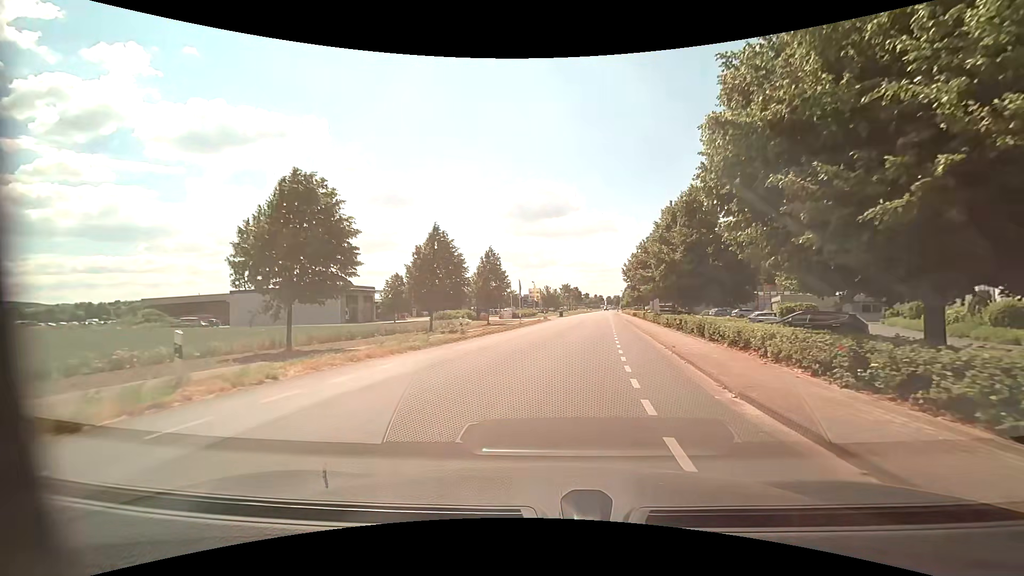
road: unclassified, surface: asphalt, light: Day
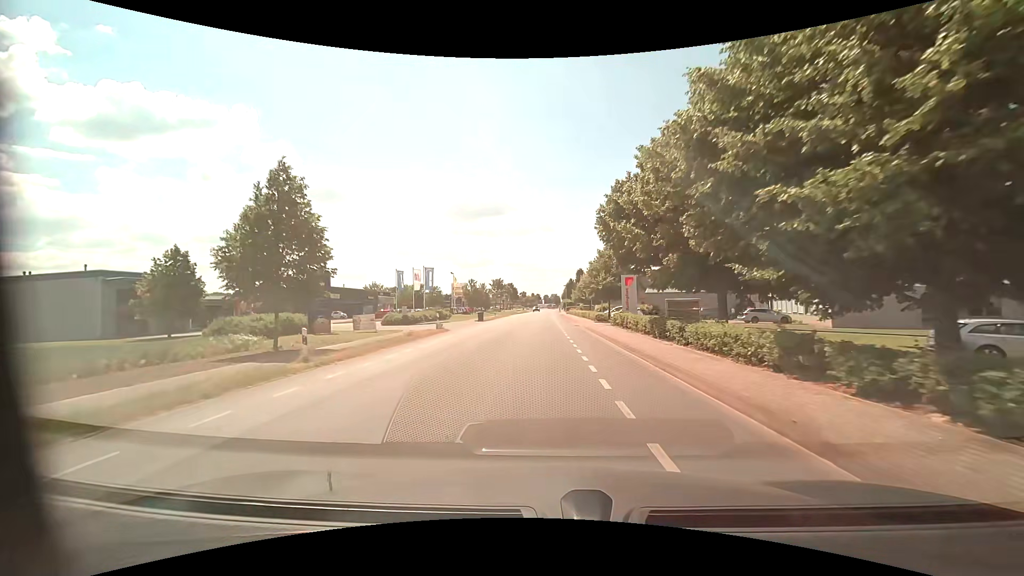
(+2.9, +30.0) m; +7°
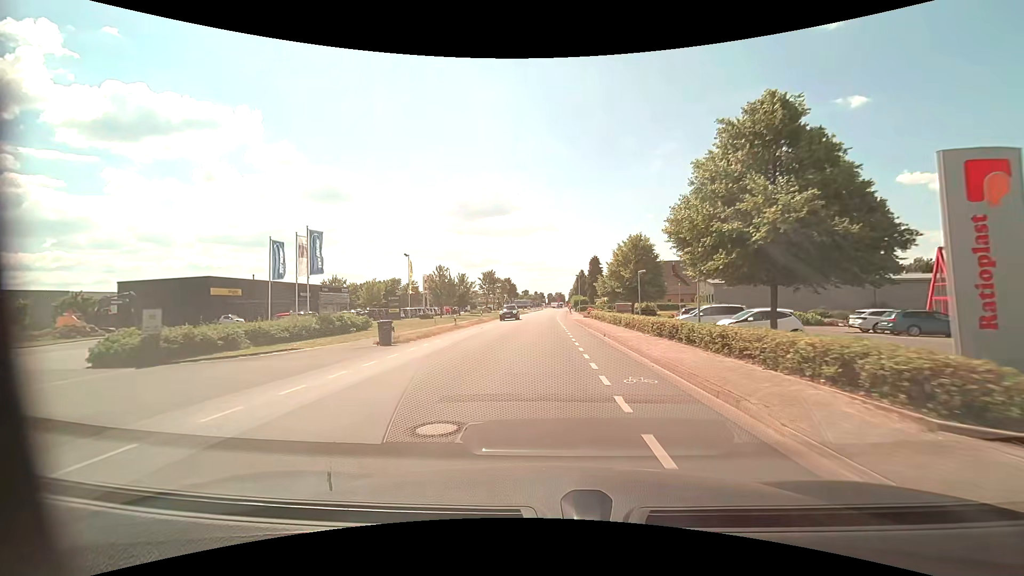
(+0.1, +33.3) m; 0°
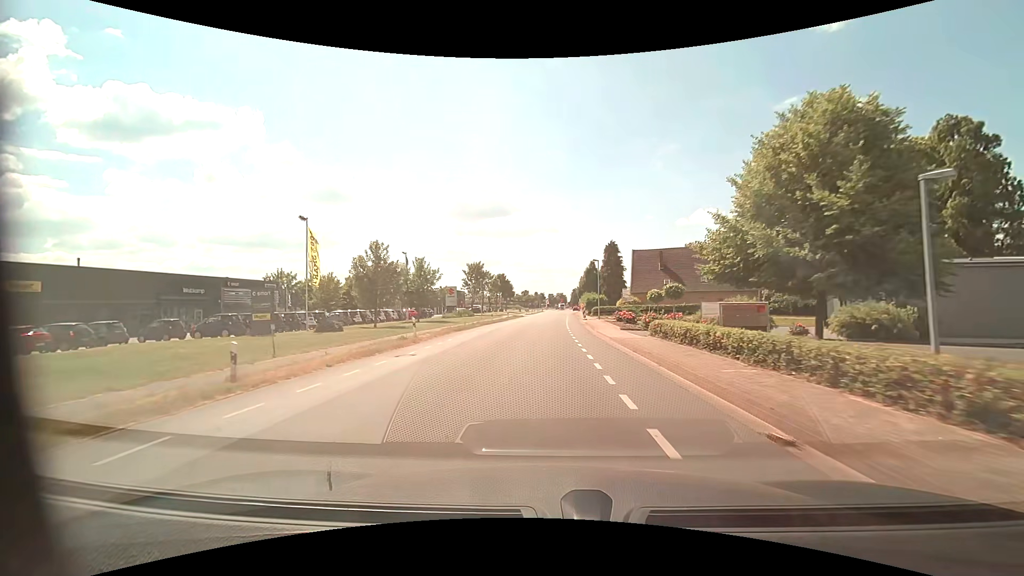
(0.0, +27.0) m; 0°
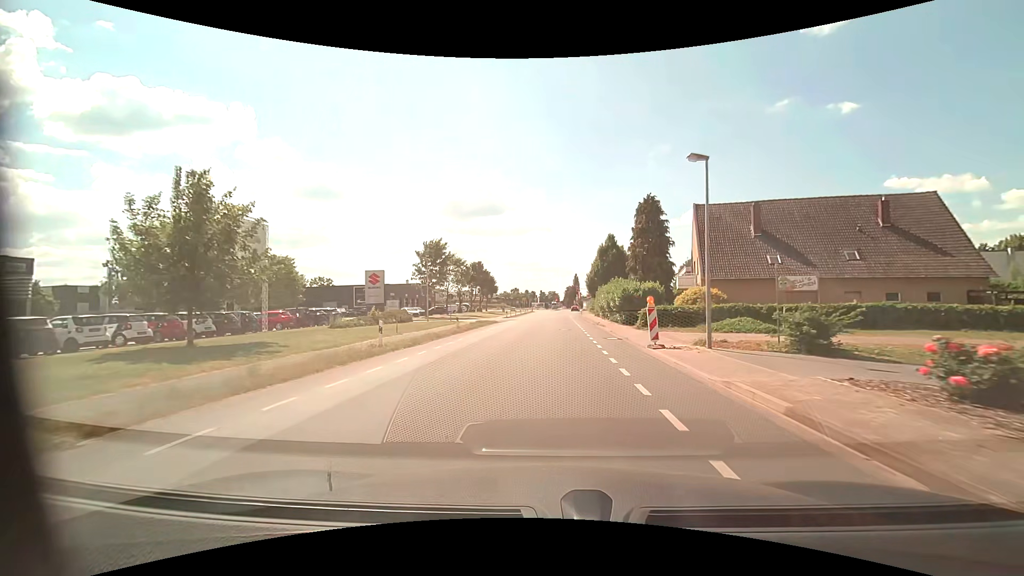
(+0.1, +34.6) m; +1°
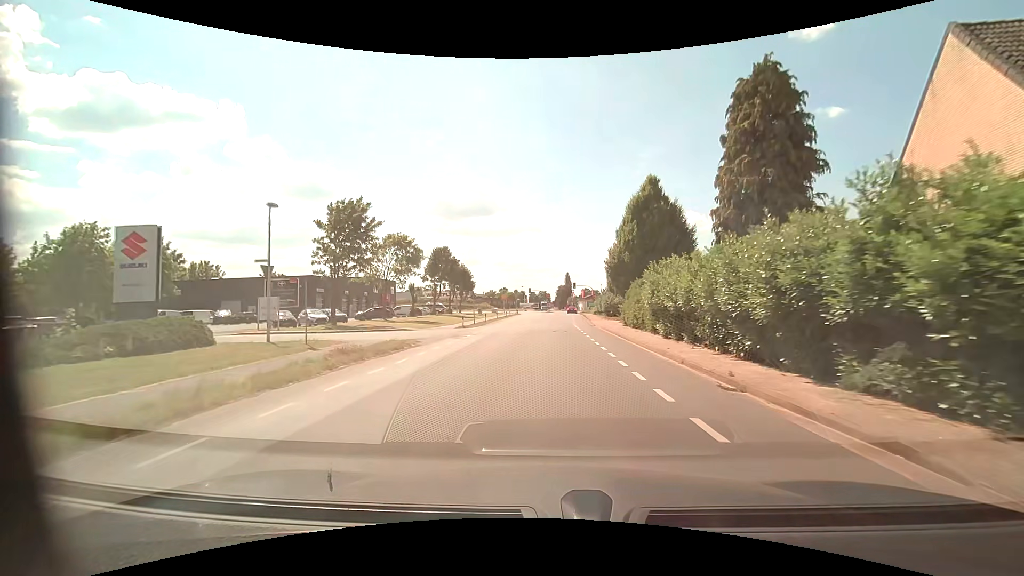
(+0.4, +27.6) m; +1°
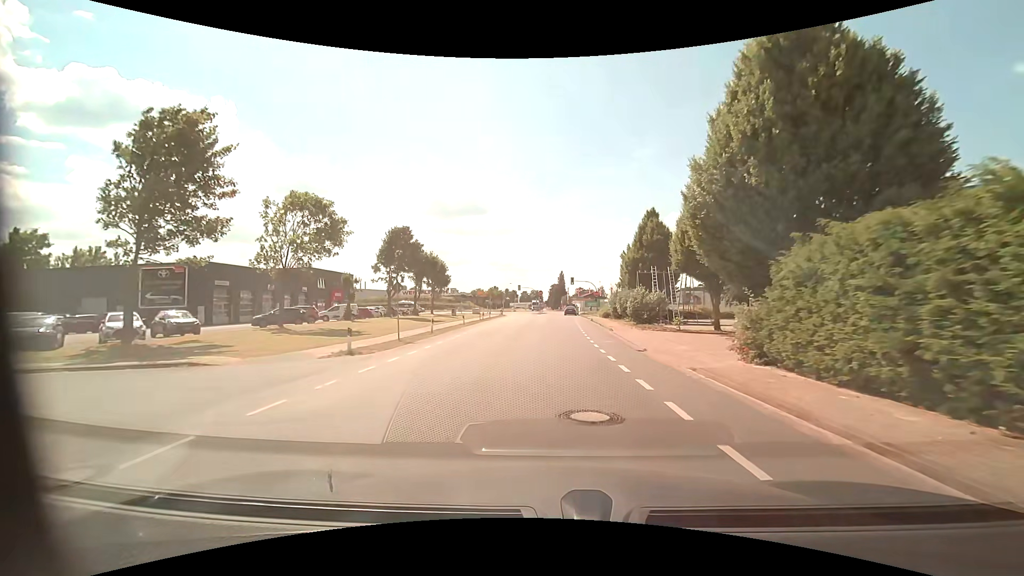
(+0.1, +19.8) m; +1°
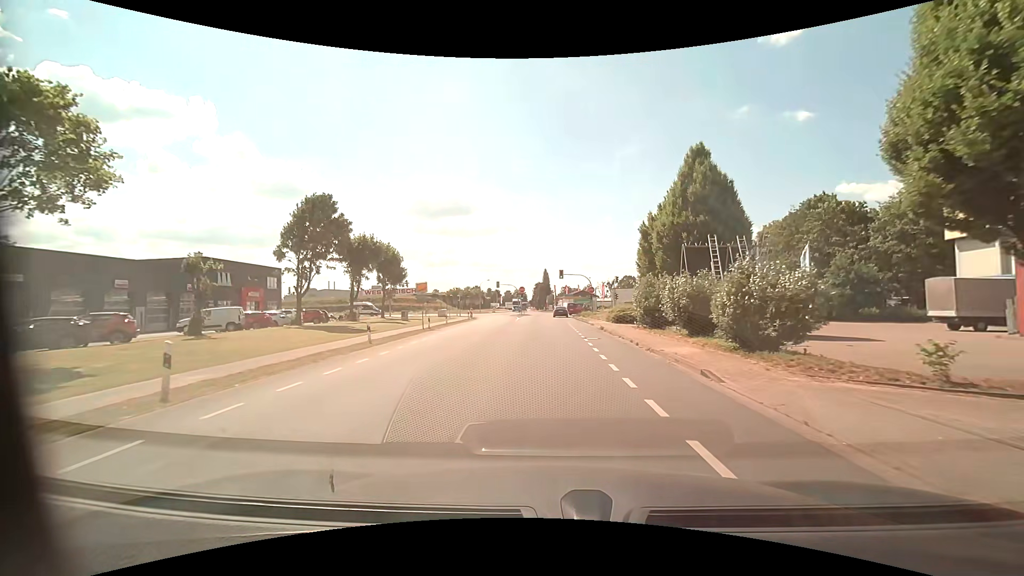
(+0.2, +18.7) m; +1°
(0, +10) (0, +20) (+1, +30) (+1, +40) (+1, +50) (+1, +60) (+2, +70) (+4, +80) (+11, +86) (+21, +85) m
